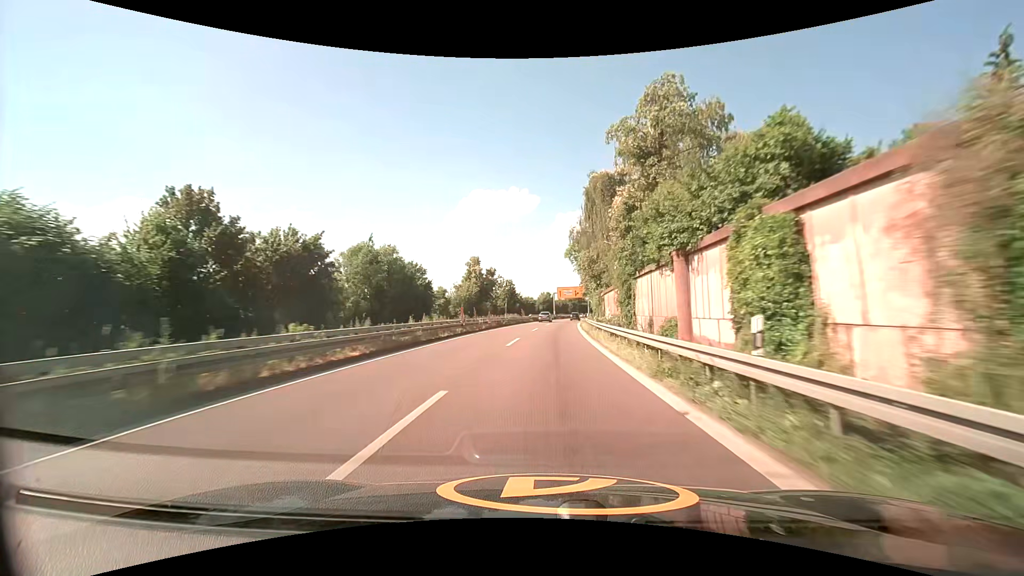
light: Day
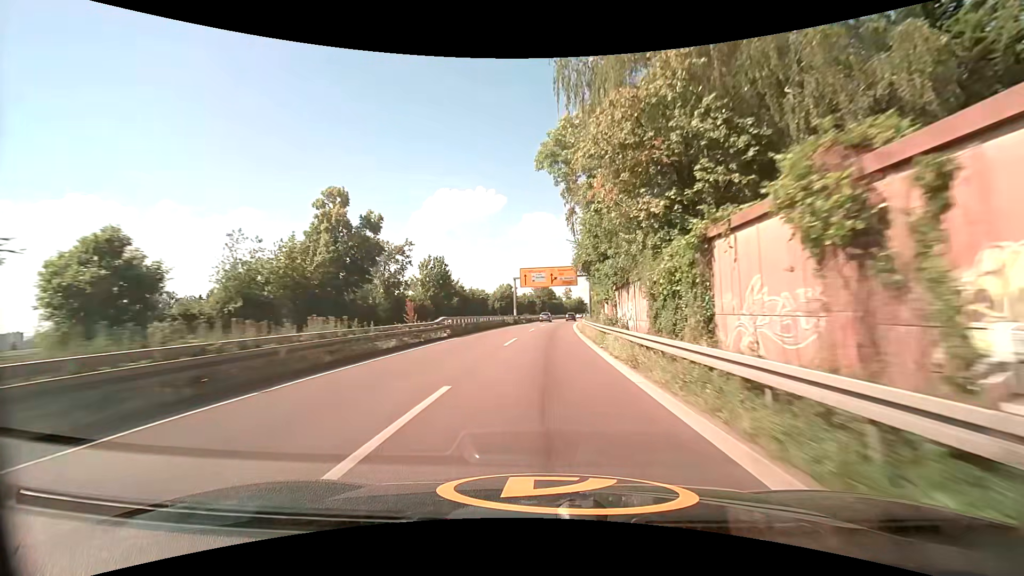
(+1.8, +52.8) m; +4°
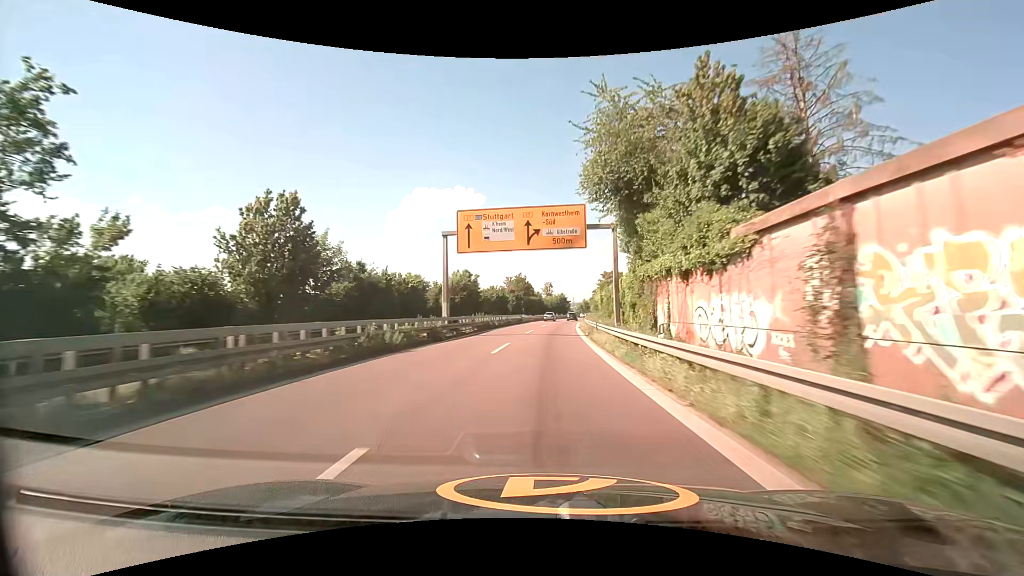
(+1.0, +39.9) m; +3°
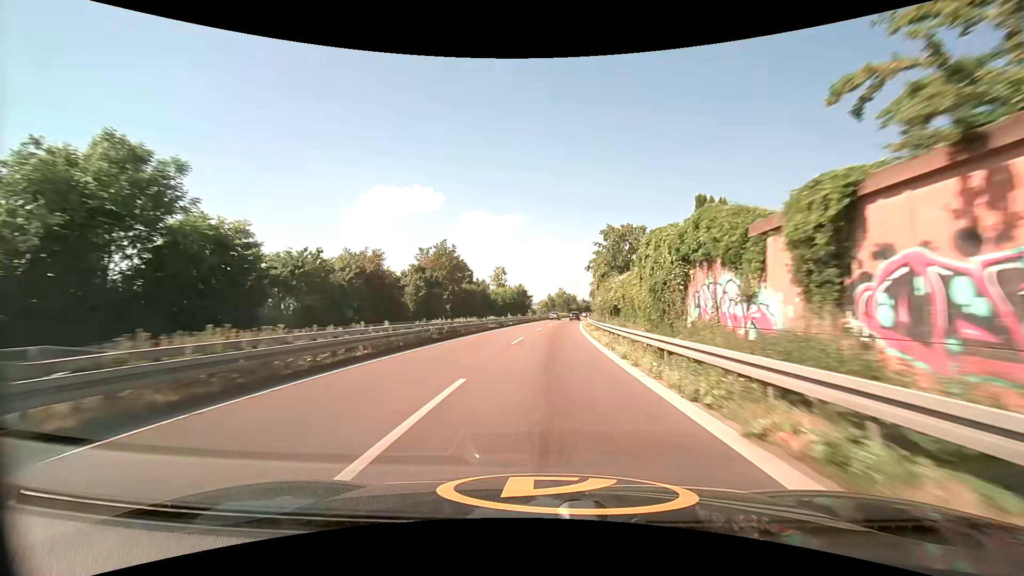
(+2.6, +66.3) m; +5°
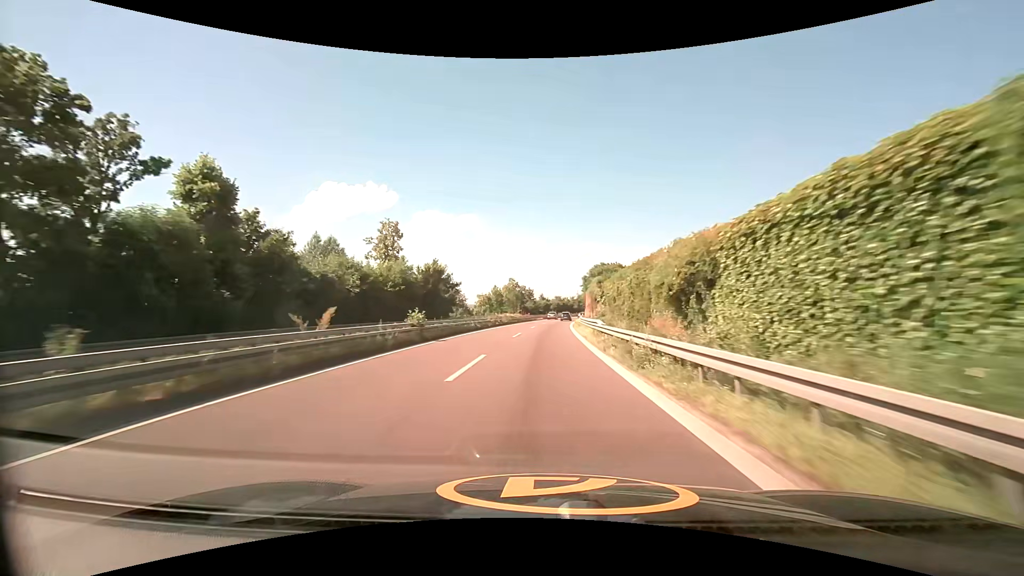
(+3.1, +65.6) m; +5°
(0, +10) (0, +20) (+1, +30) (+1, +40) (+1, +50) (+2, +60) (+3, +70) (+3, +80) (+4, +90) (+5, +100) m
